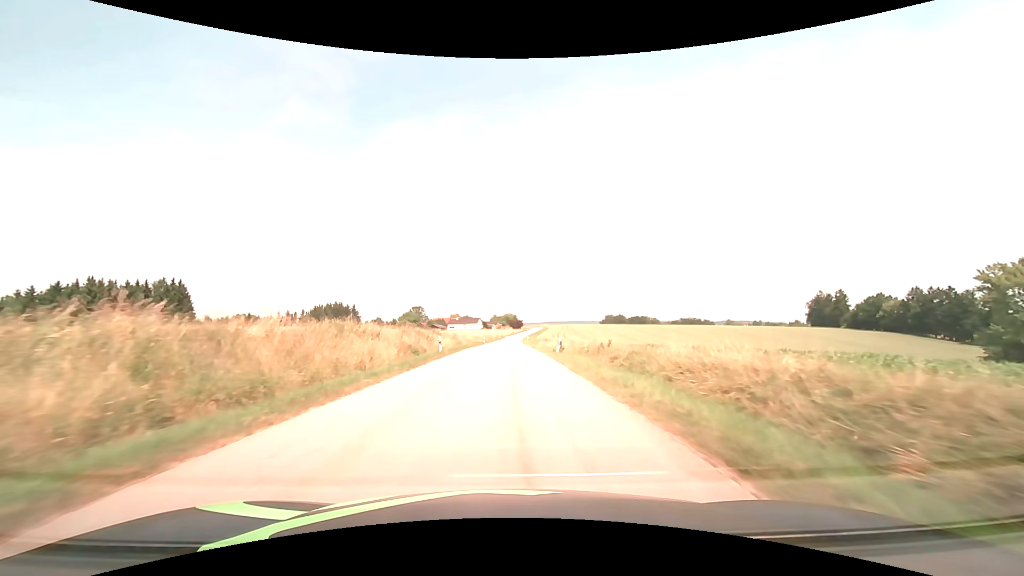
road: tertiary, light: Day
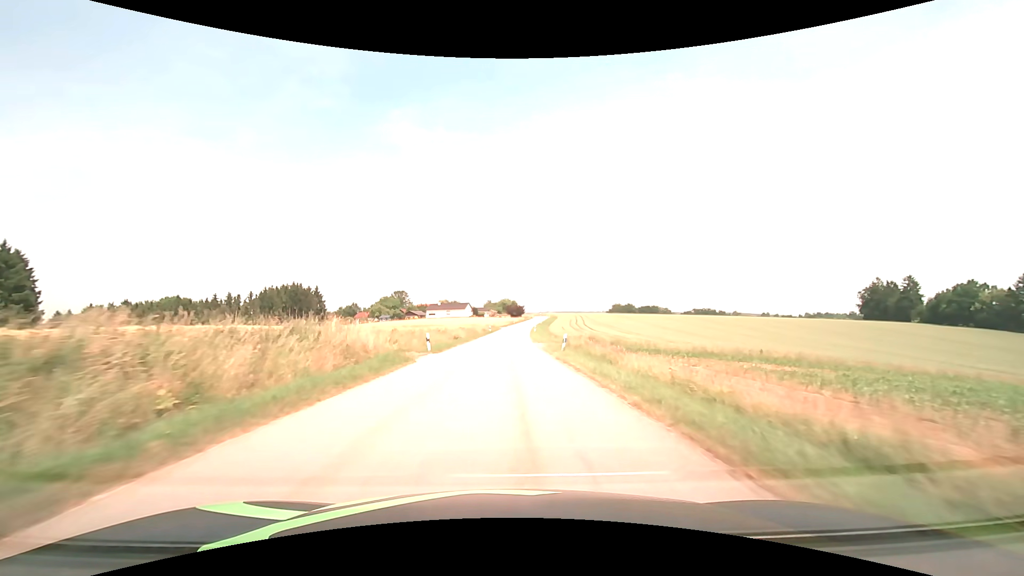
(+0.1, +53.8) m; 0°
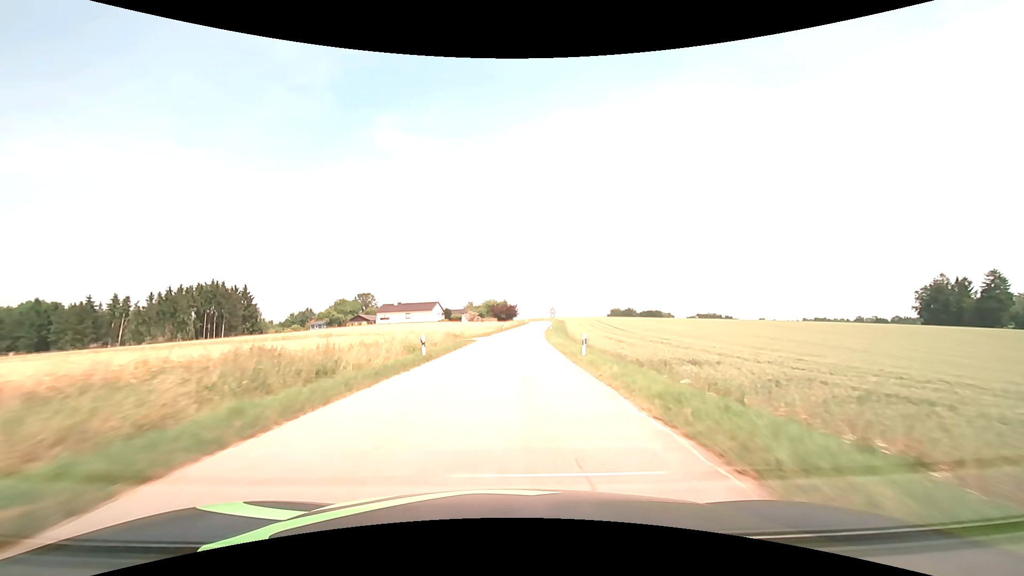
(+0.4, +53.5) m; +1°
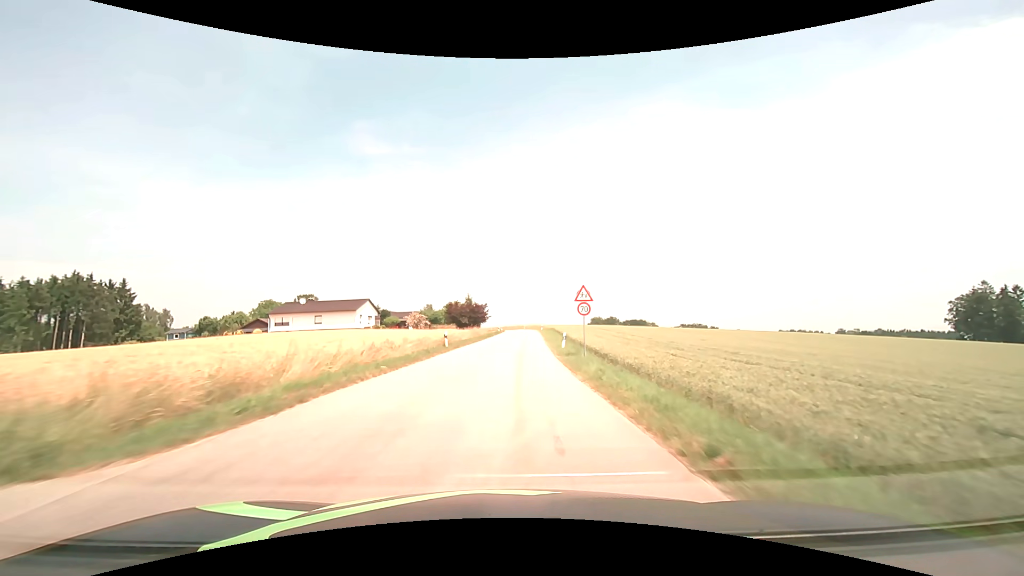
(+1.3, +42.1) m; +3°
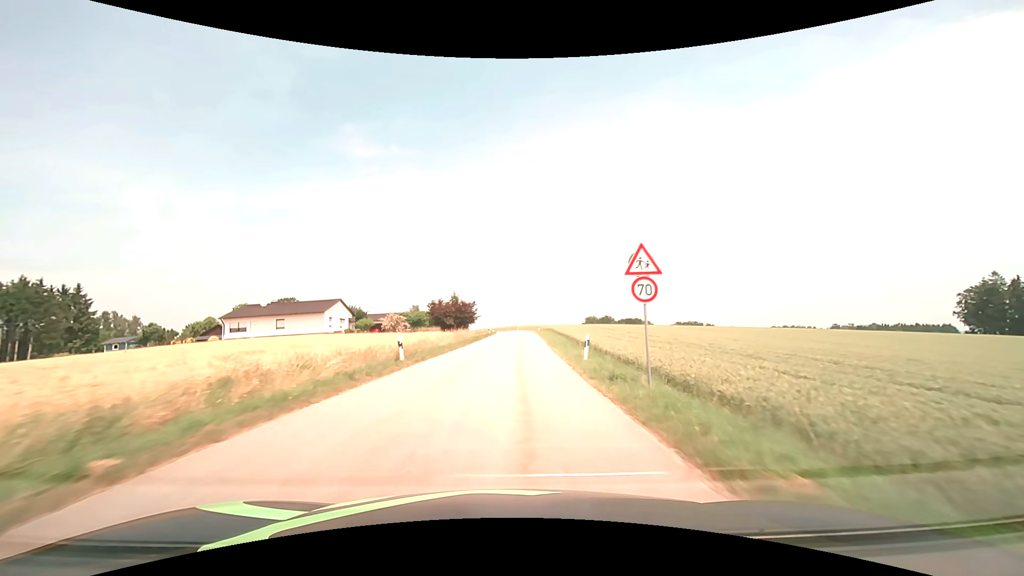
(+0.1, +10.5) m; +1°
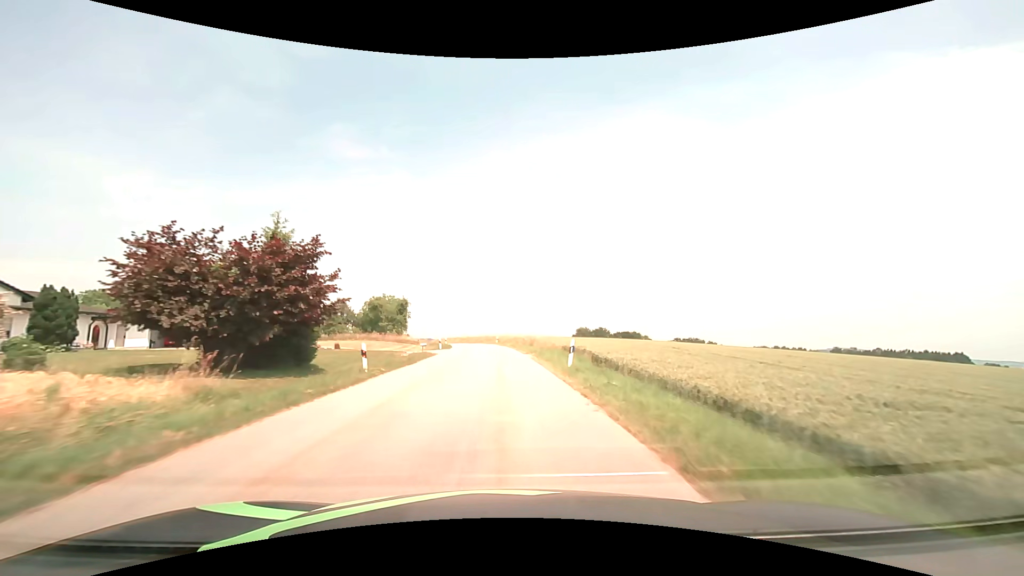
(+1.6, +52.1) m; +2°
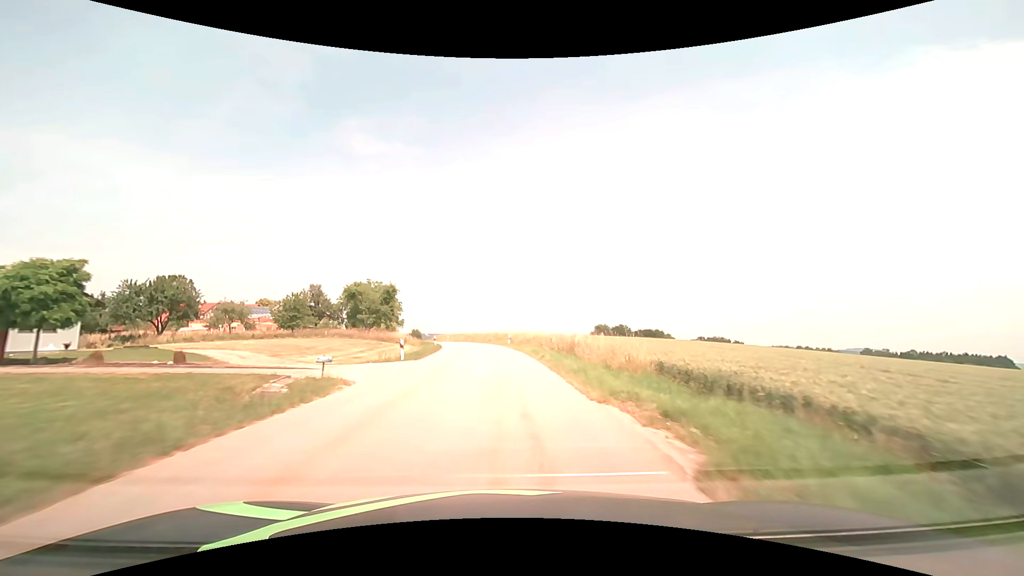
(-0.3, +20.9) m; -1°
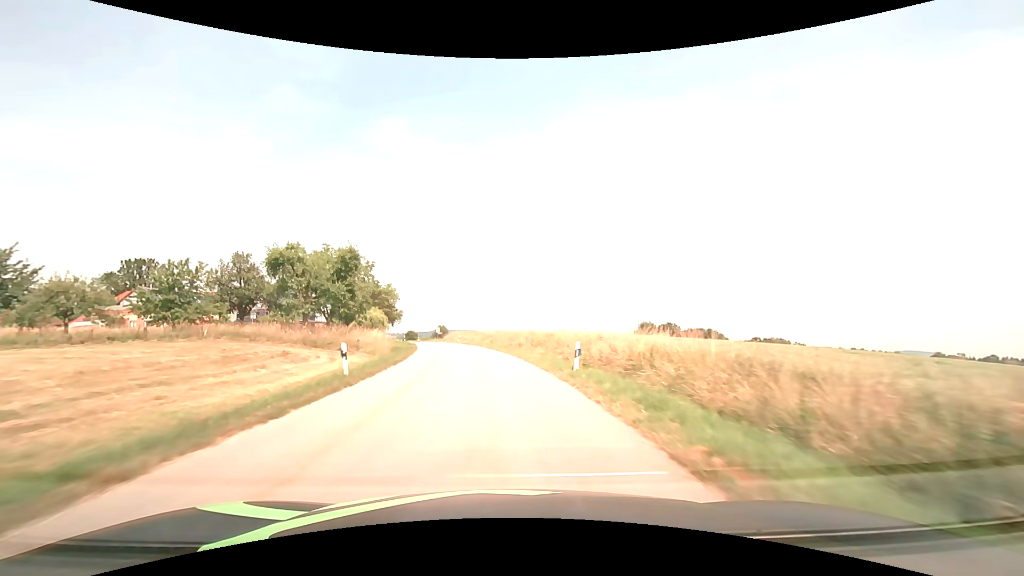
(-0.9, +31.6) m; -4°
(0, +10) (-1, +20) (-2, +30) (-3, +40) (-5, +50) (-7, +59) (-10, +69) (-13, +79) (-16, +88) (-19, +98) m
